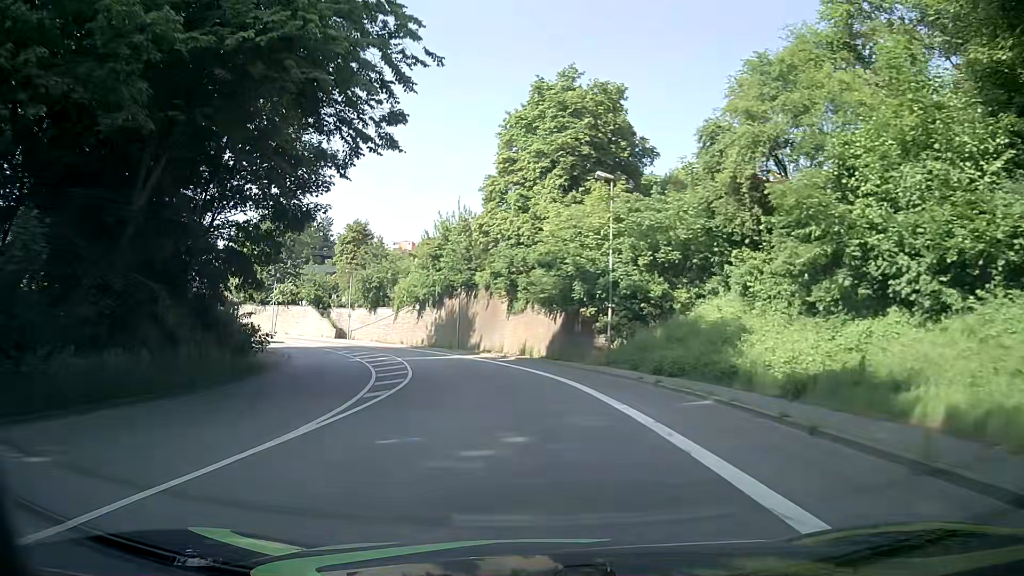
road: primary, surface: asphalt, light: Day
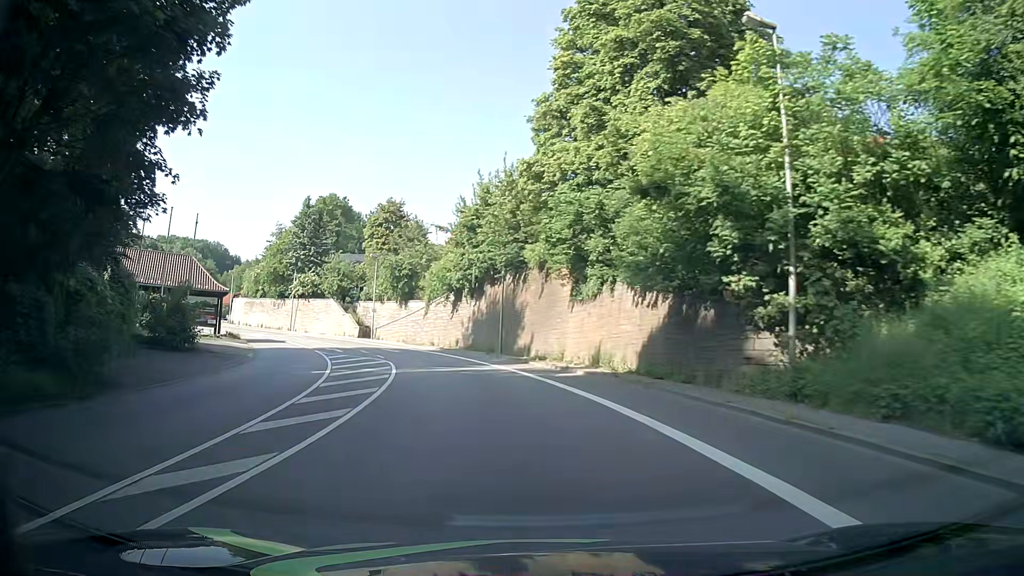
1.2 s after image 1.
(-0.7, +15.3) m; -5°
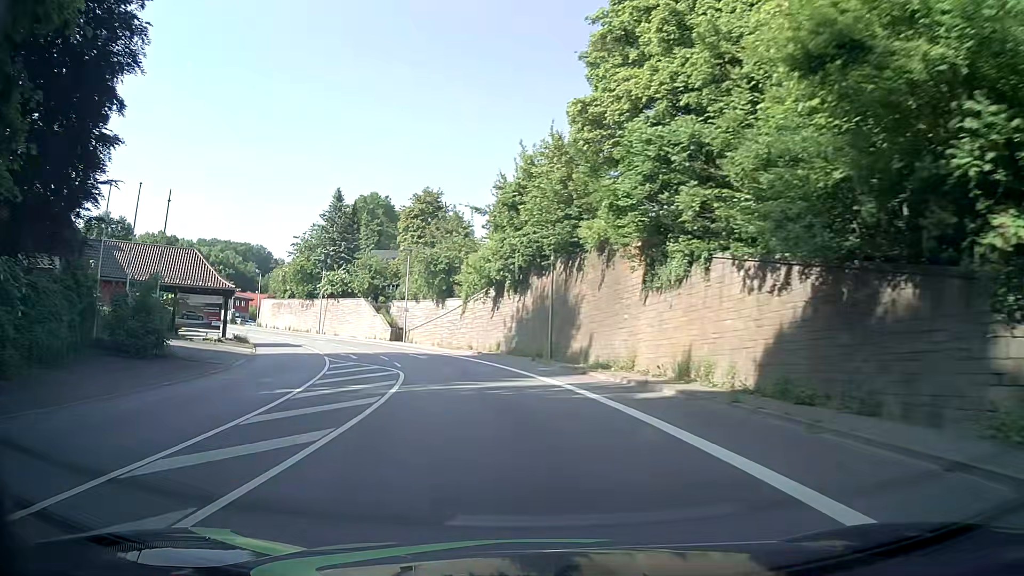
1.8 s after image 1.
(-0.3, +7.6) m; -4°
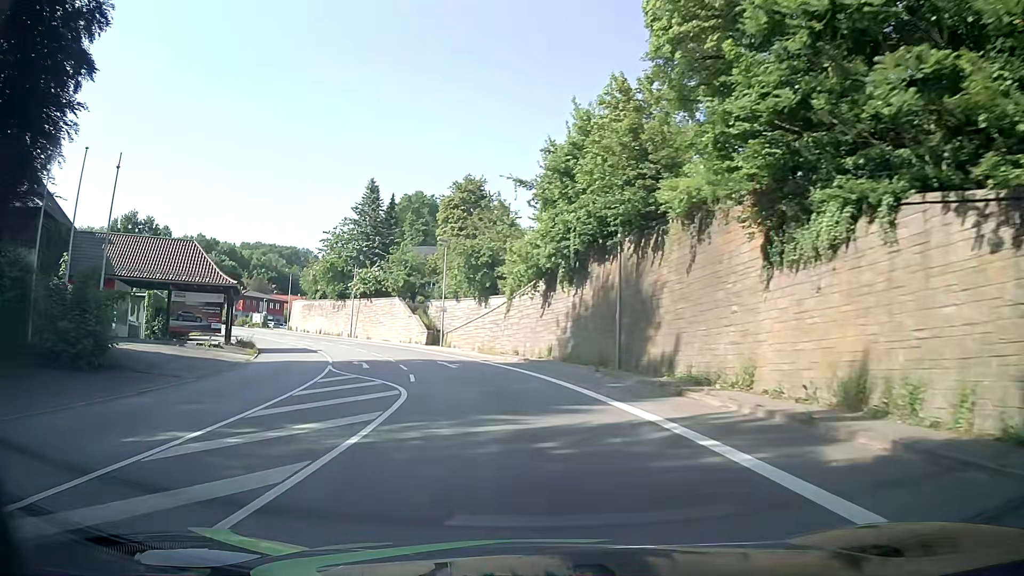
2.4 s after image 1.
(-0.4, +7.6) m; -5°
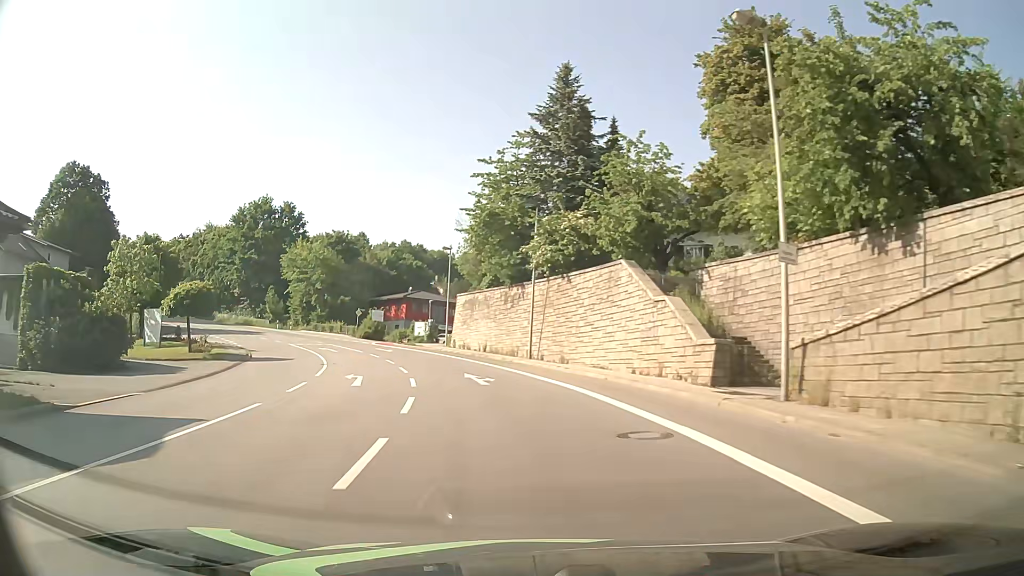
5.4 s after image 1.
(-6.7, +37.2) m; -20°
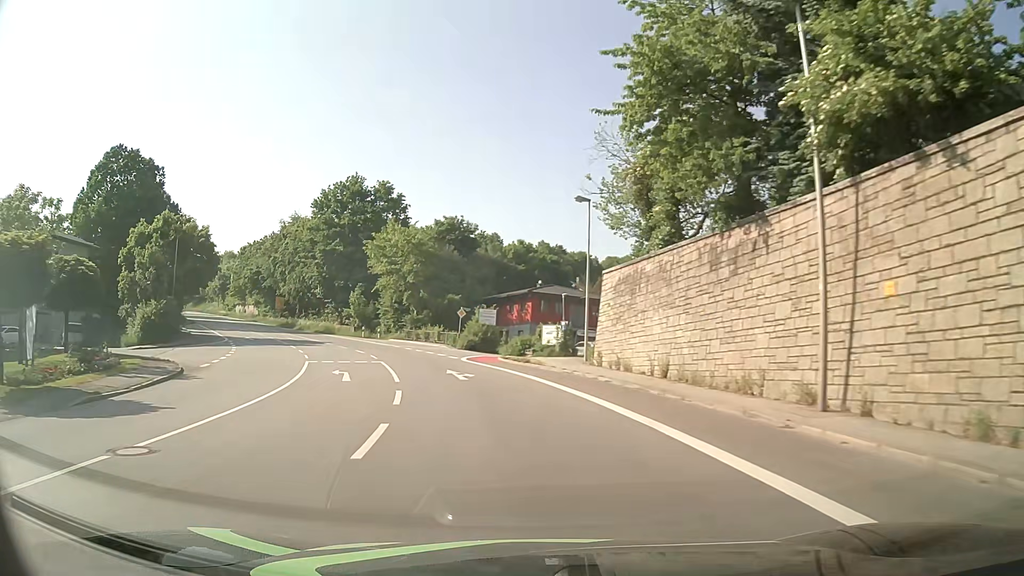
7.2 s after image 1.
(-2.6, +22.6) m; -13°
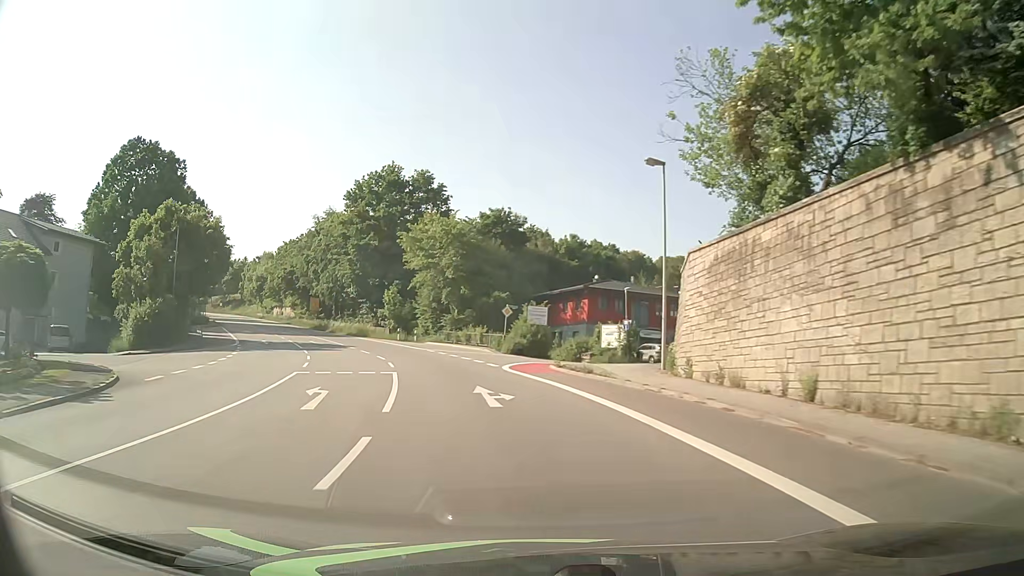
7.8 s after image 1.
(-0.3, +7.6) m; -4°
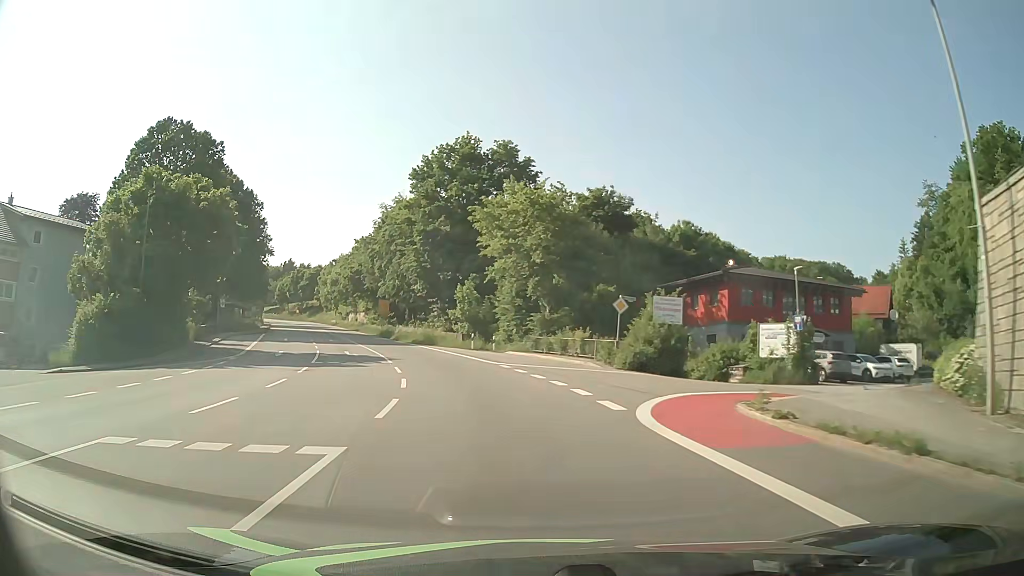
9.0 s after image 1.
(-1.1, +15.1) m; -9°
(0, +10) (-2, +20) (-4, +30) (-7, +39) (-10, +49) (-14, +58) (-17, +67) (-21, +77) (-25, +86) (-29, +95) m
